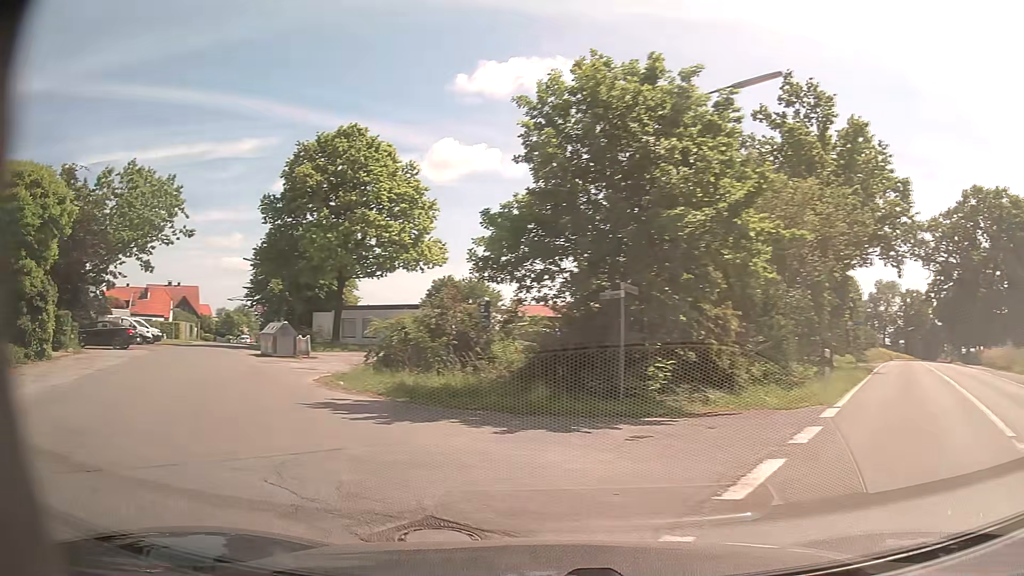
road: tertiary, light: Day
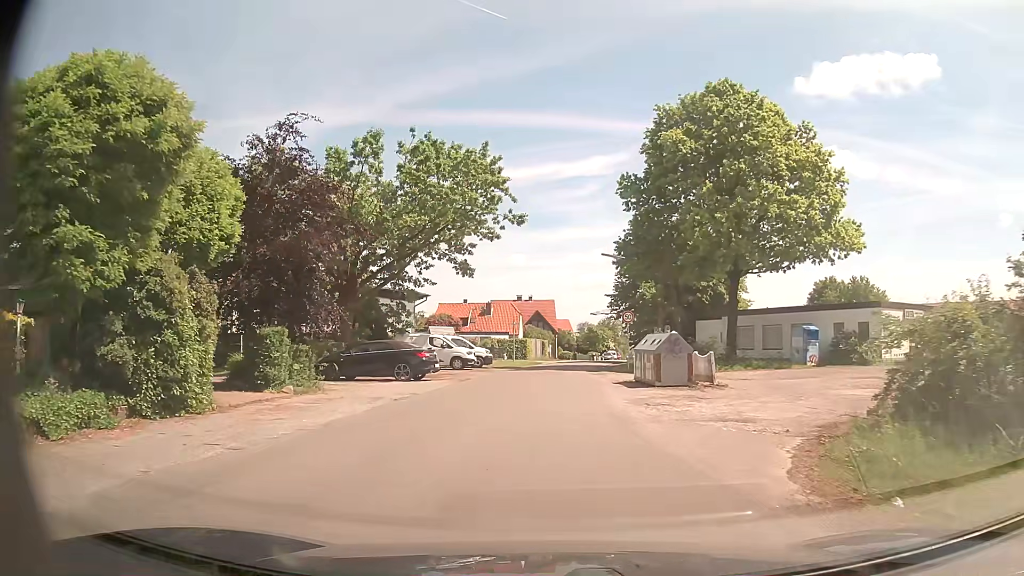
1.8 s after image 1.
(-4.0, +11.2) m; -32°
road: unclassified
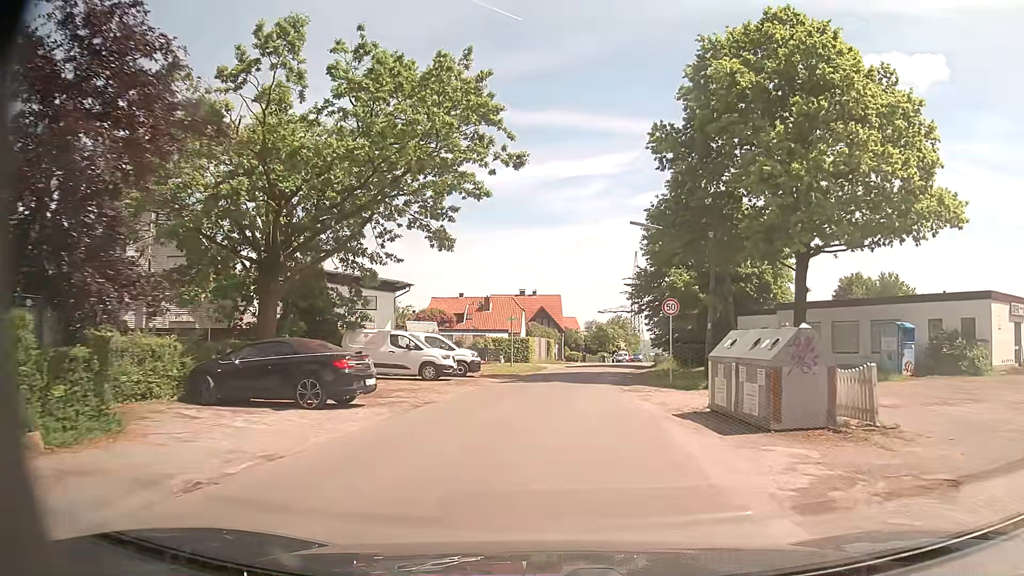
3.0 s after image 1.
(-0.1, +10.3) m; 0°
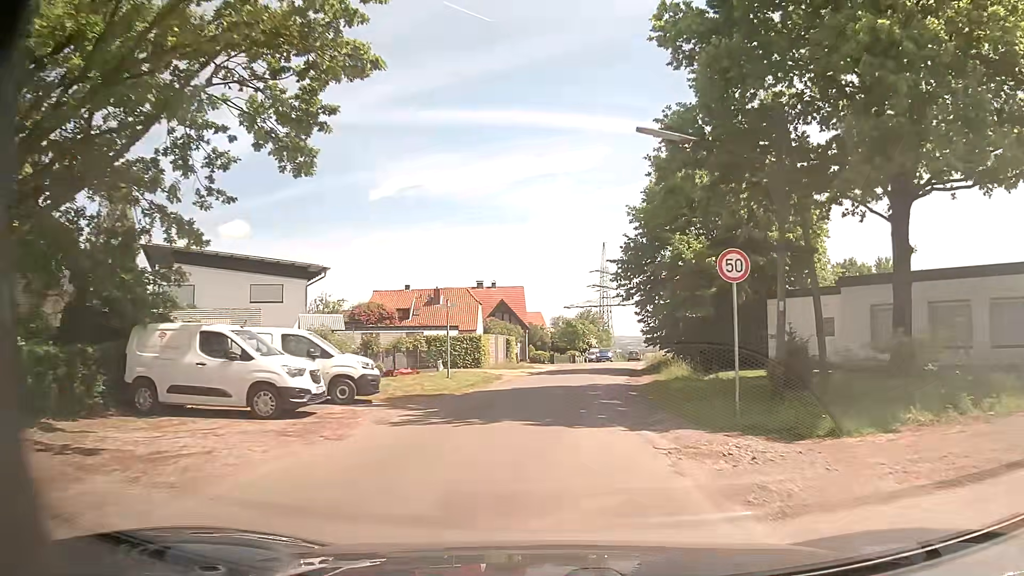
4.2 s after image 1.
(+0.2, +12.4) m; +3°
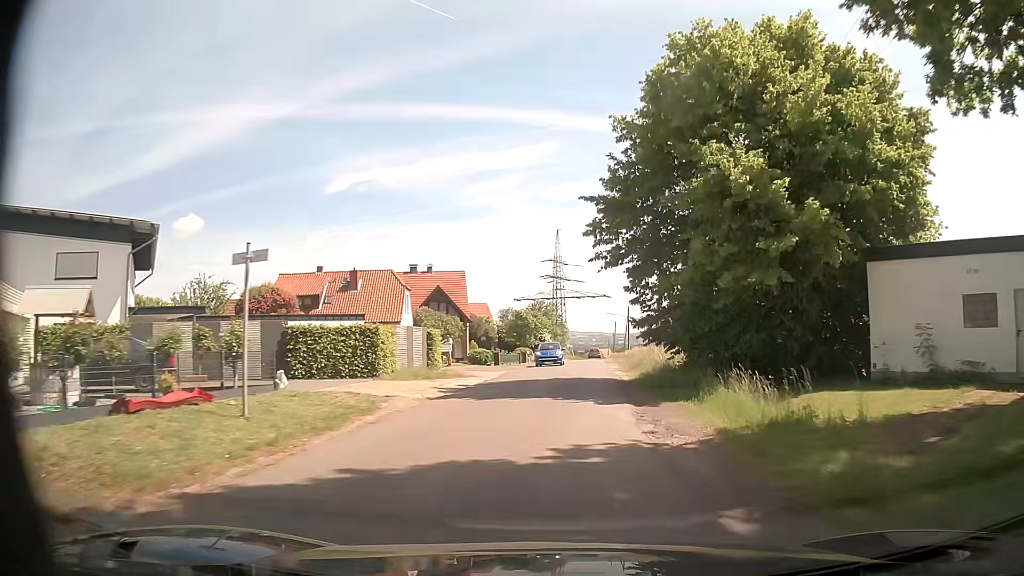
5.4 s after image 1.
(+0.4, +14.2) m; +3°
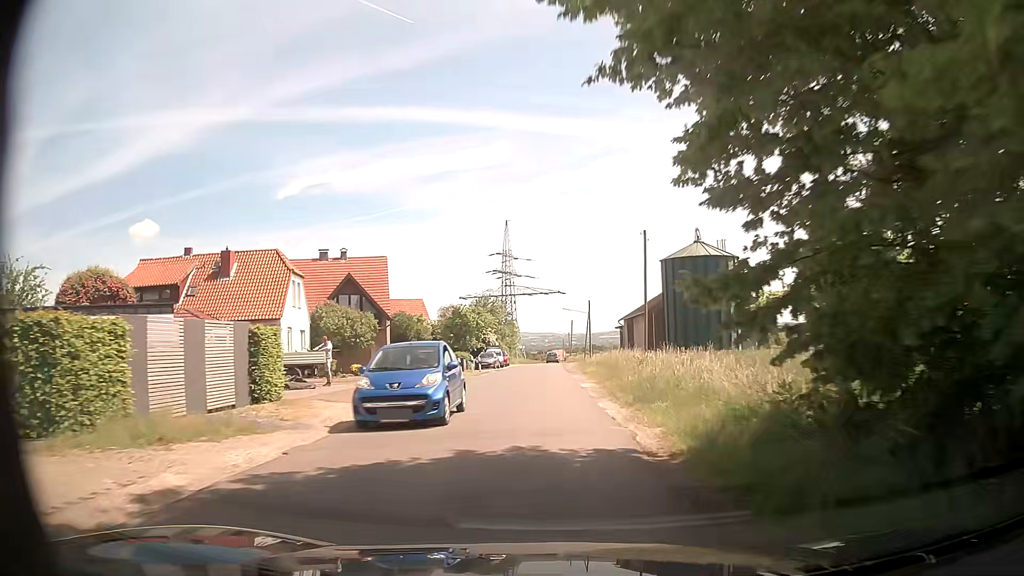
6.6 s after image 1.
(+0.9, +15.6) m; +4°
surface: asphalt
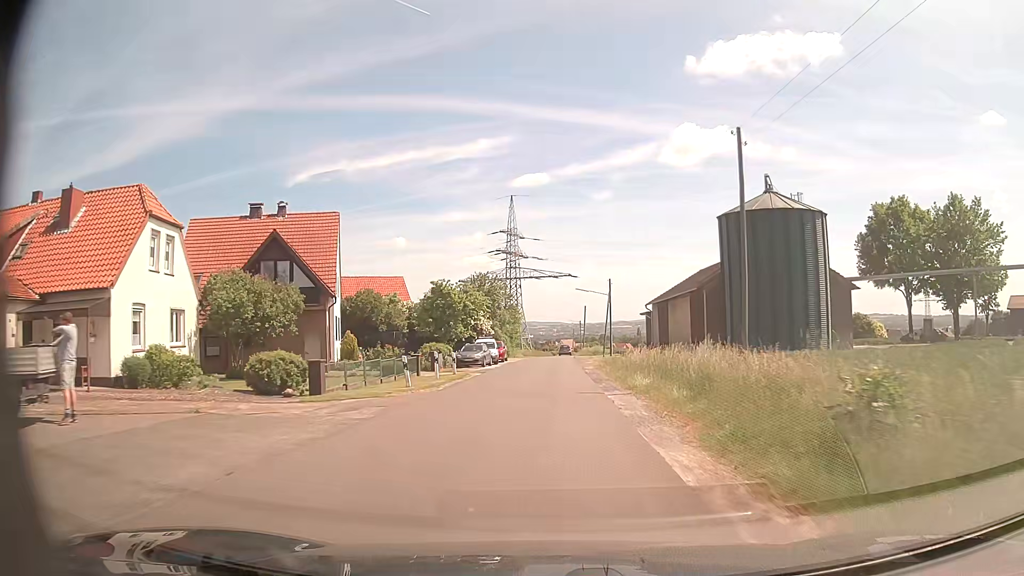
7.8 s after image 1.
(+0.1, +16.6) m; 0°
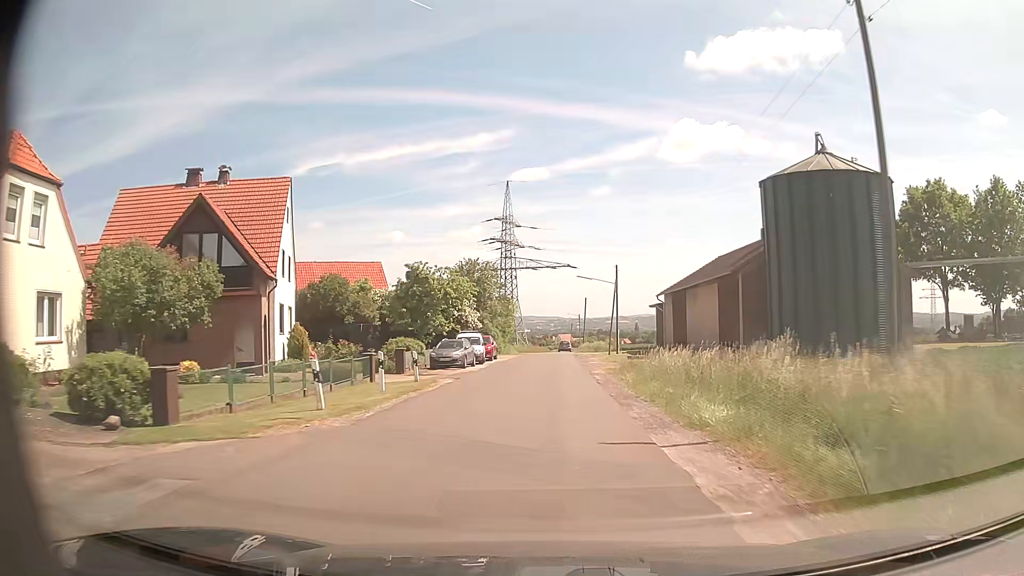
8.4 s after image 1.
(0.0, +8.5) m; 0°
(0, +10) (0, +20) (0, +30) (+1, +40) (+1, +50) (+1, +60) (+1, +70) (+2, +80) (+2, +90) (+2, +100) m
